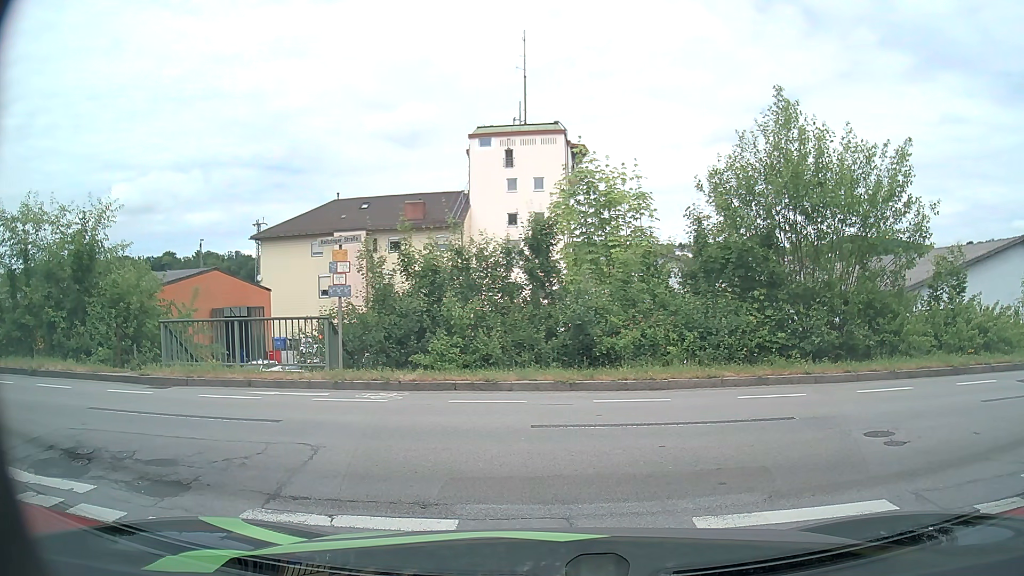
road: residential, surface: asphalt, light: Day
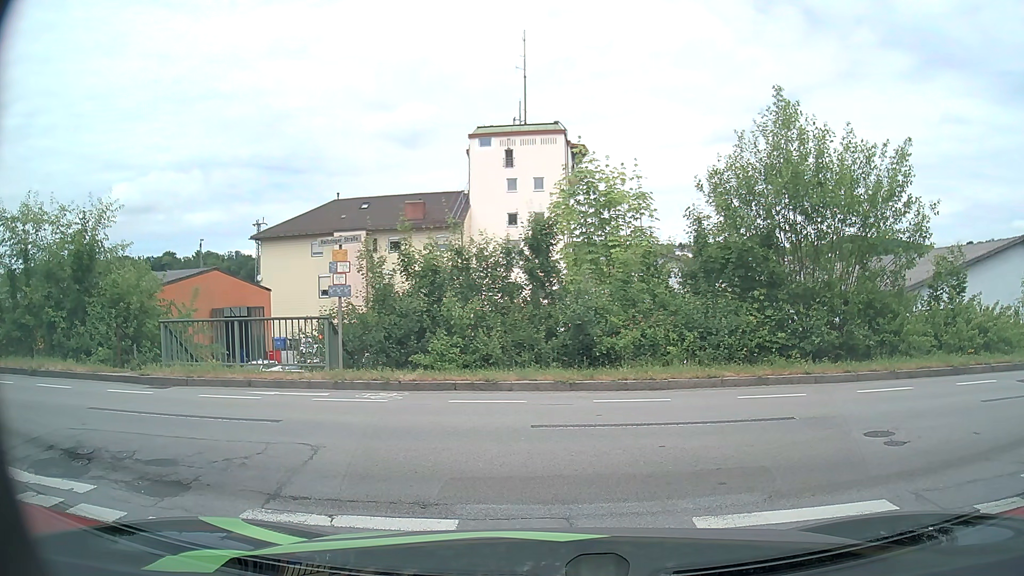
(0.0, 0.0) m; 0°
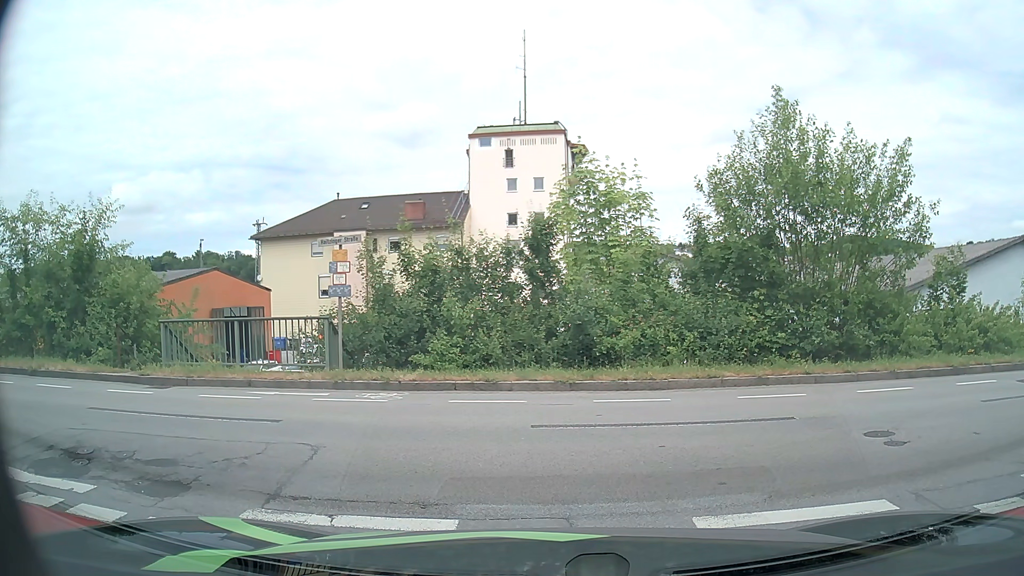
(0.0, 0.0) m; 0°
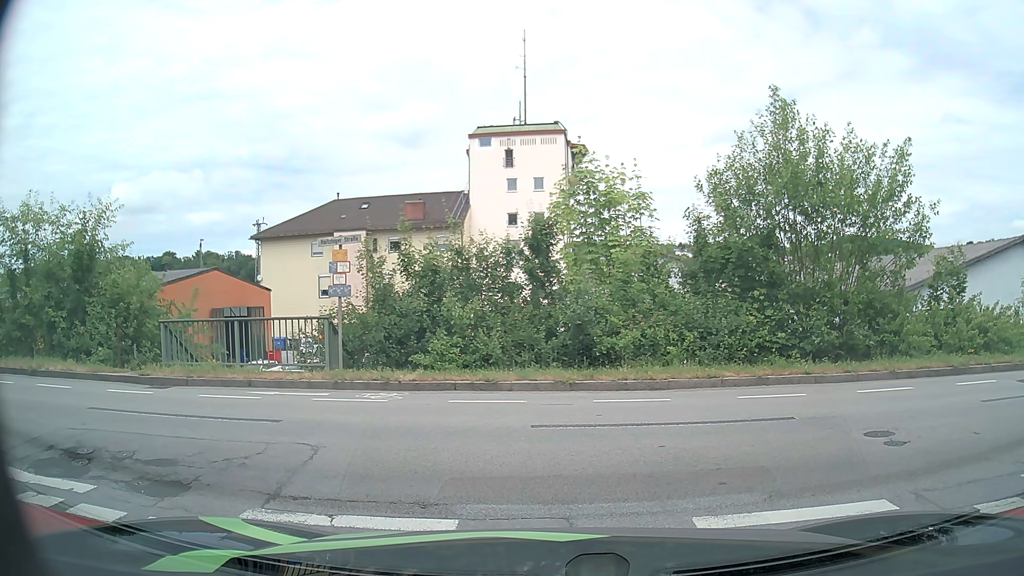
(0.0, 0.0) m; 0°
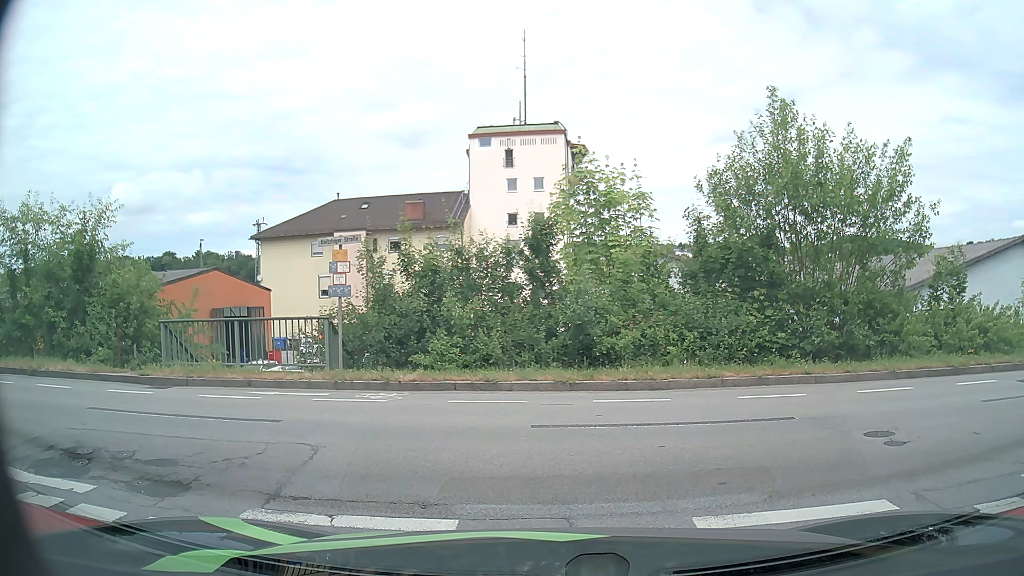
(0.0, 0.0) m; 0°
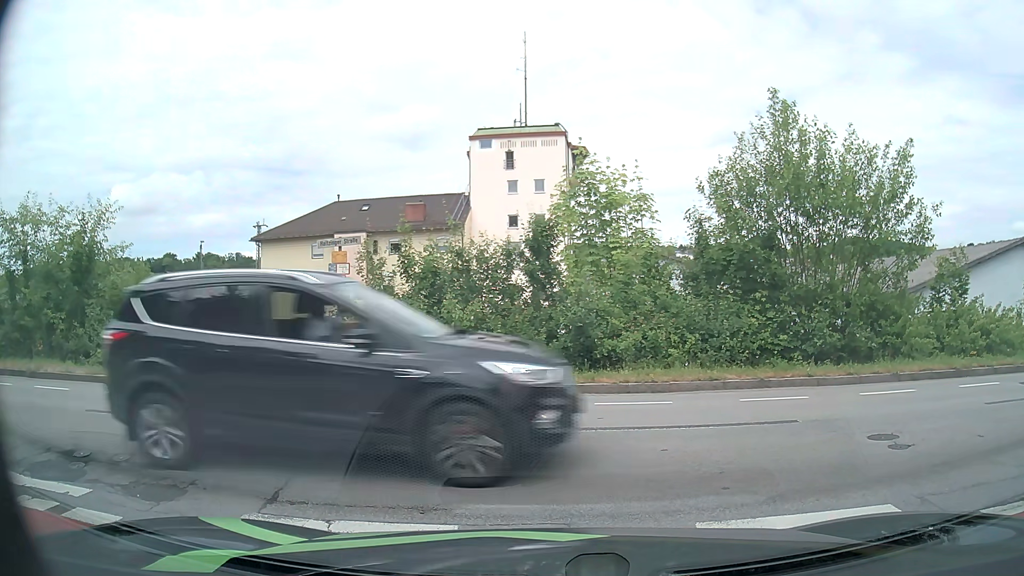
(0.0, 0.0) m; 0°
